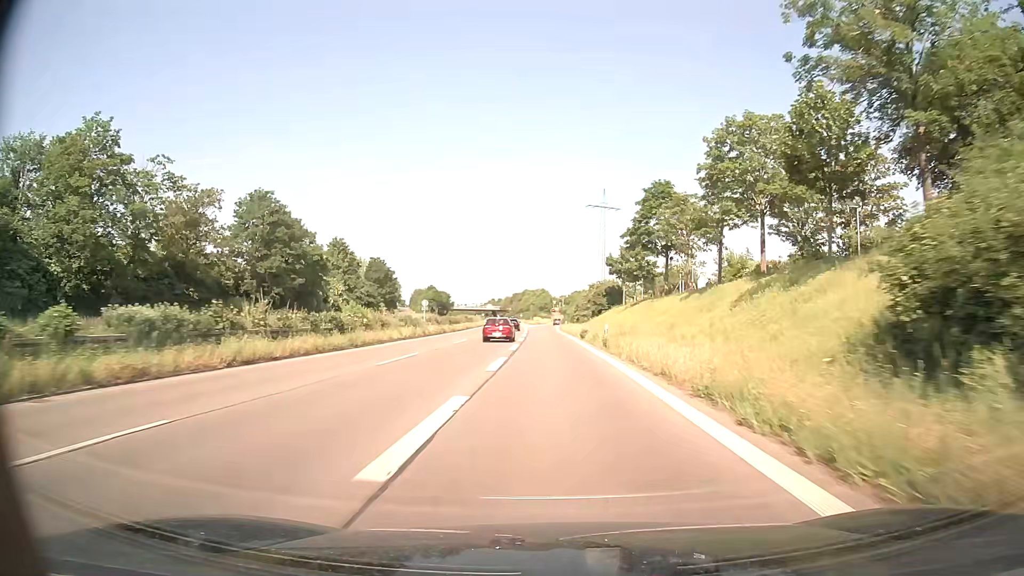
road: trunk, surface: asphalt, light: Day
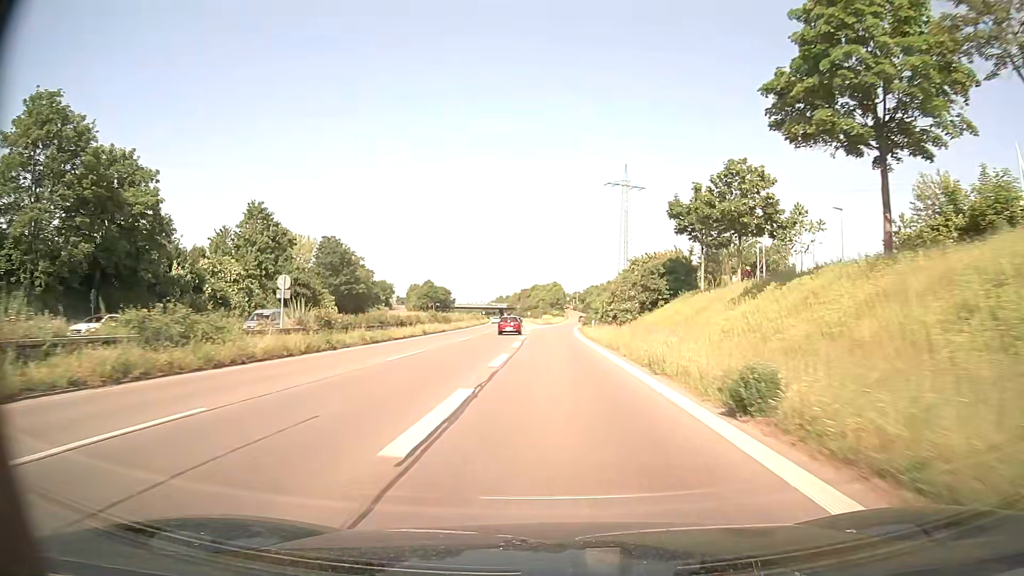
(-0.3, +35.4) m; -1°
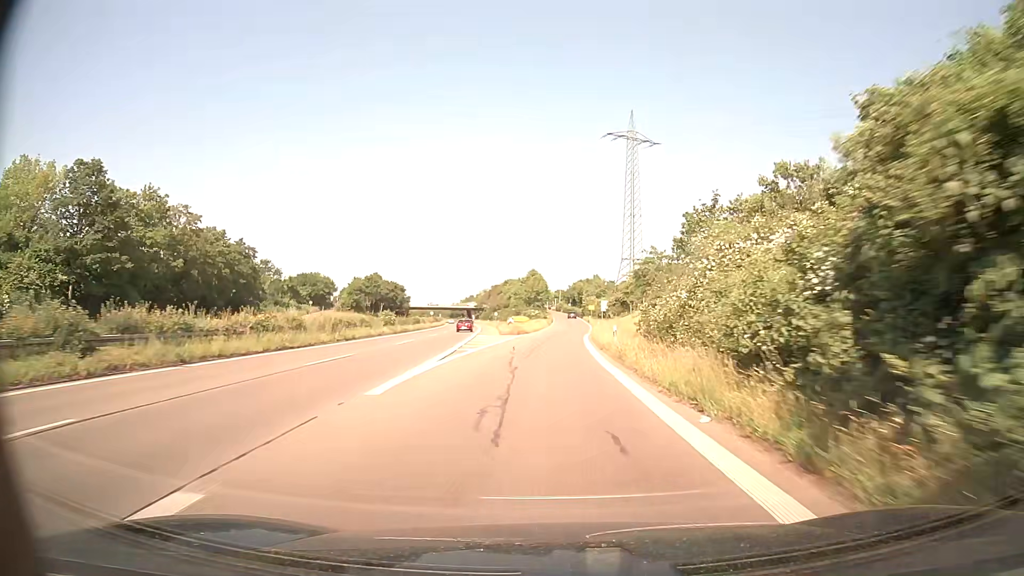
(+0.4, +55.9) m; +2°
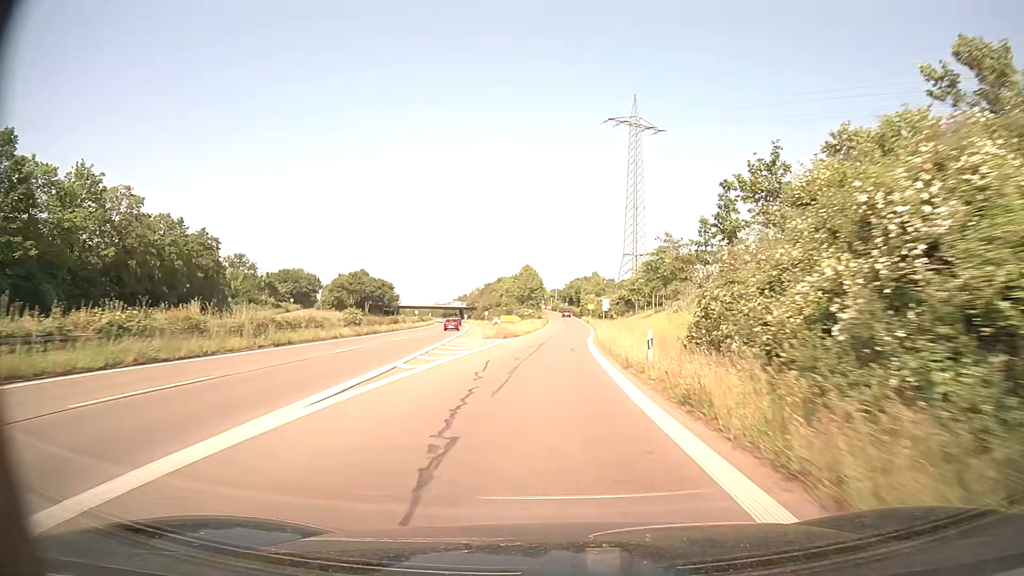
(0.0, +11.0) m; 0°
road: trunk_link
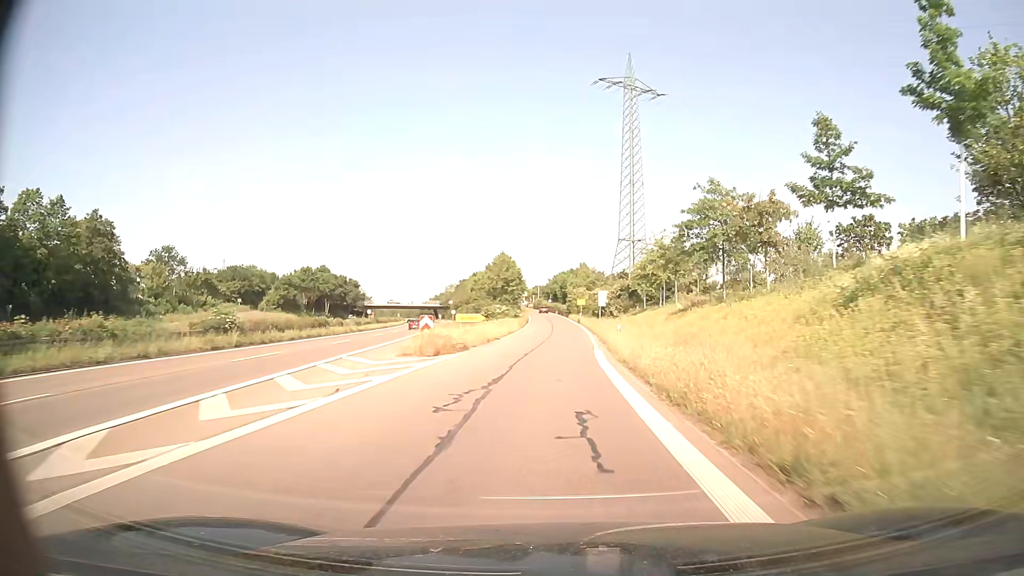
(+0.2, +21.8) m; +1°
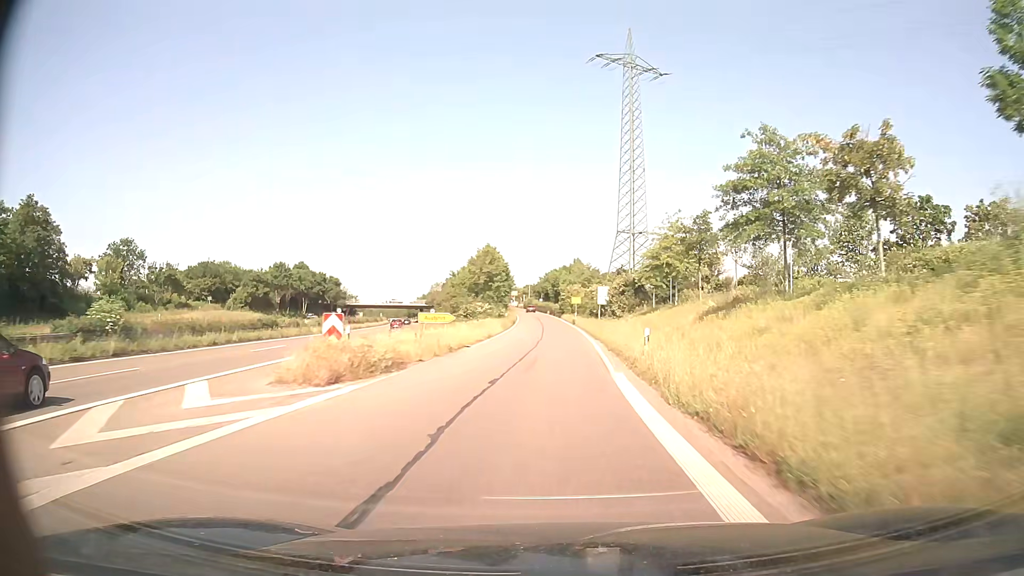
(+0.1, +10.7) m; +1°
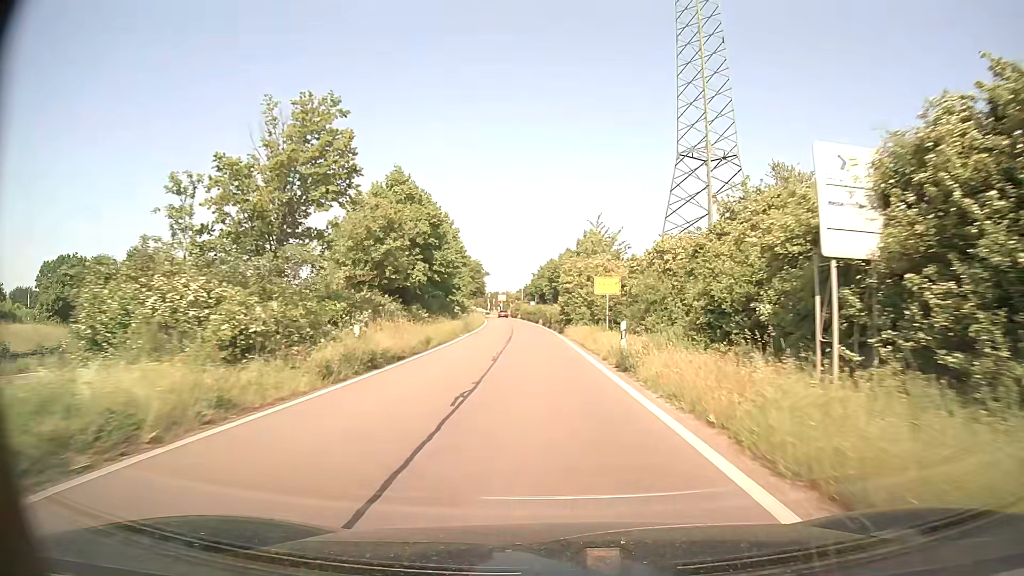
(+0.5, +50.6) m; 0°
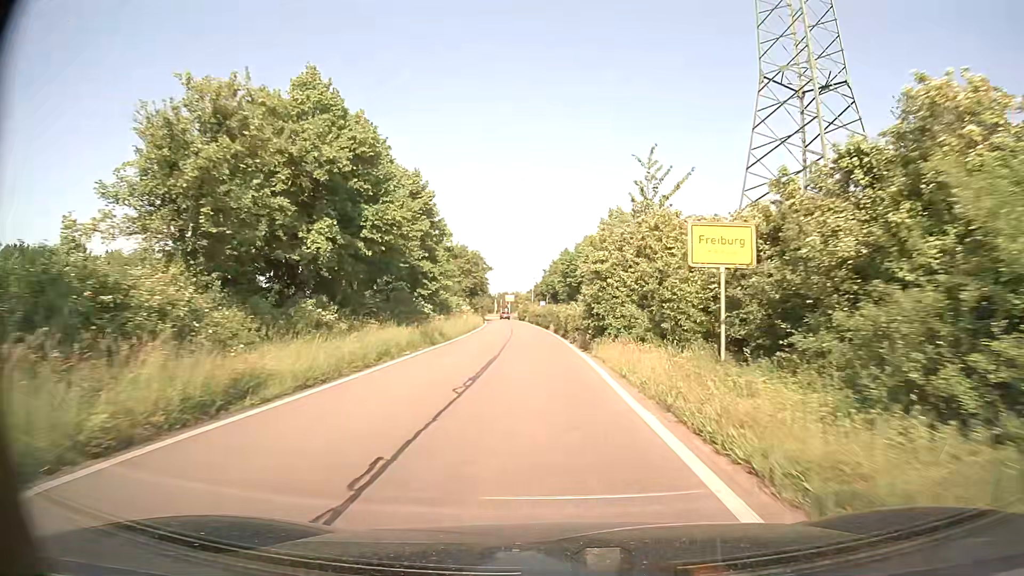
(-0.2, +17.0) m; -1°
